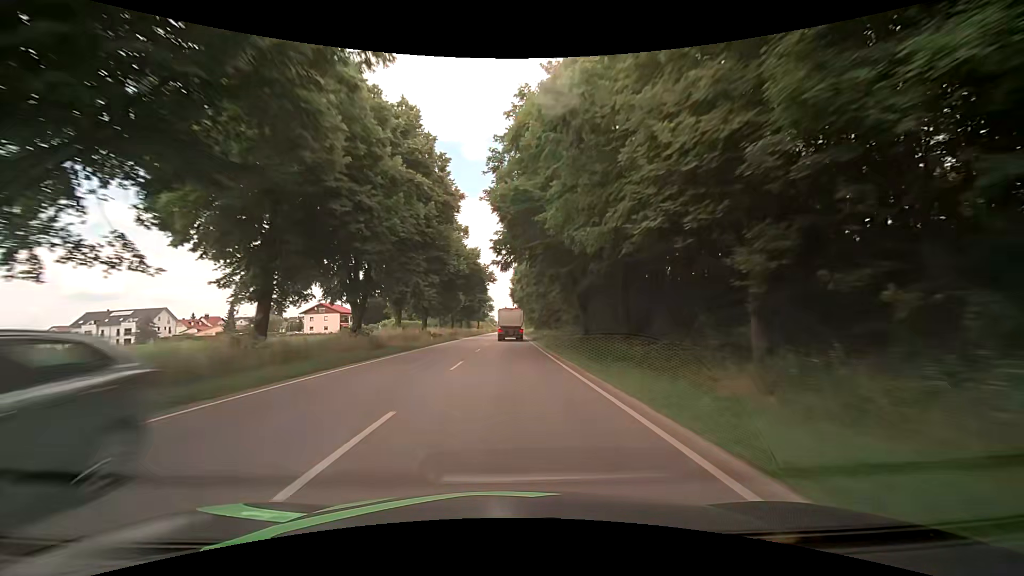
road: primary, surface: asphalt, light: Day
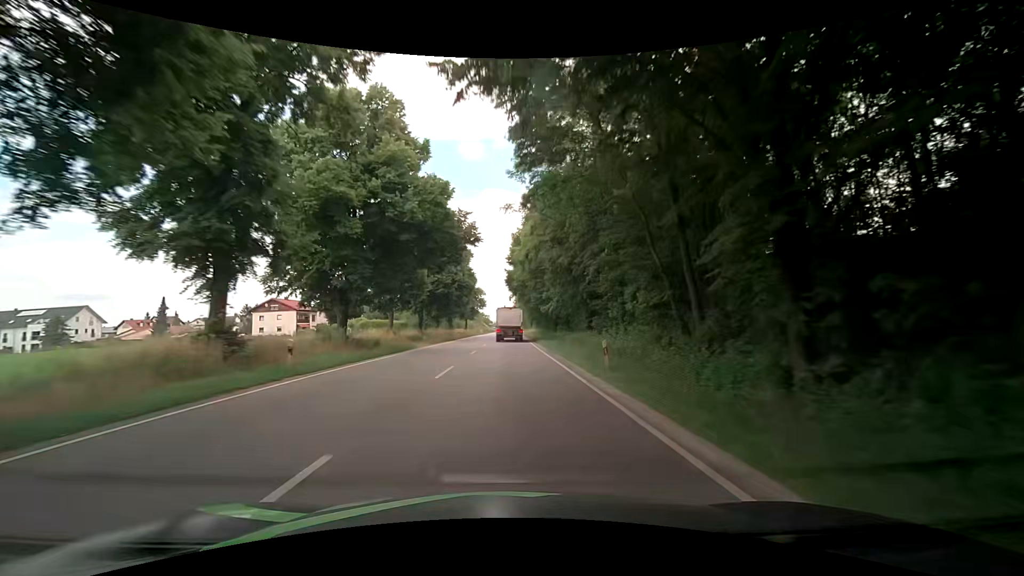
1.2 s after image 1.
(0.0, +26.5) m; 0°
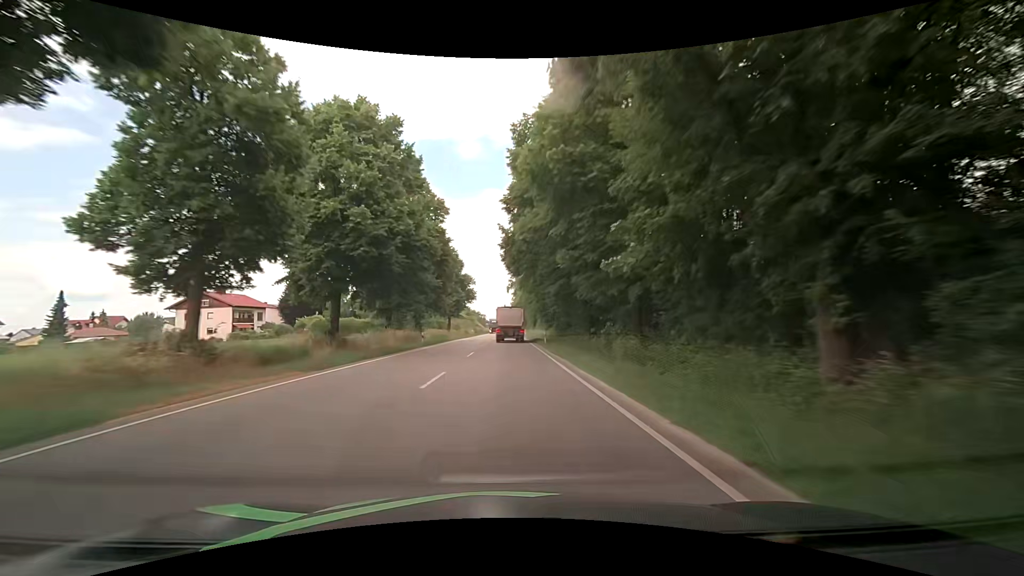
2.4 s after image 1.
(+0.1, +25.9) m; +1°
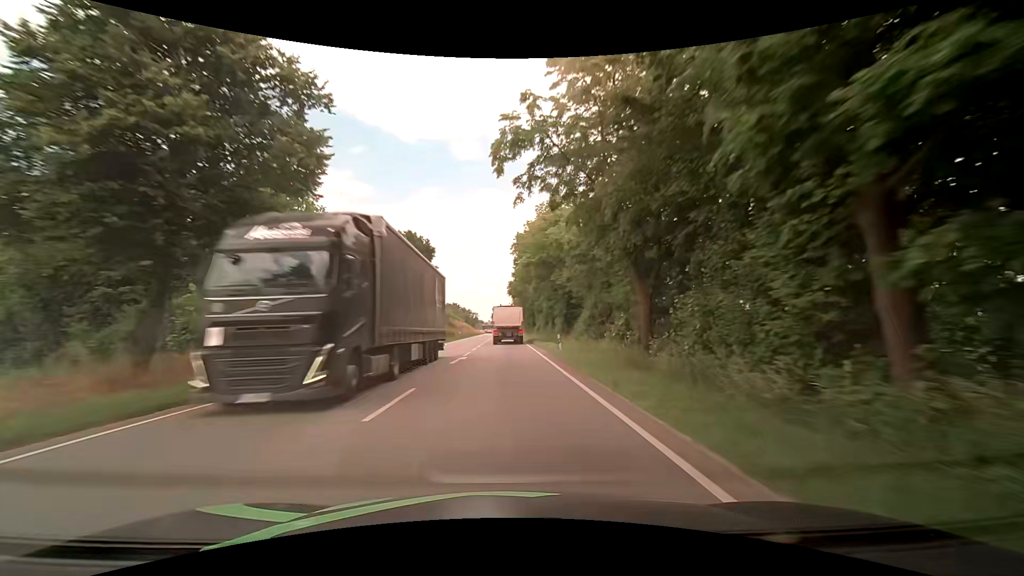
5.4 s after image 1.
(-0.2, +63.1) m; 0°
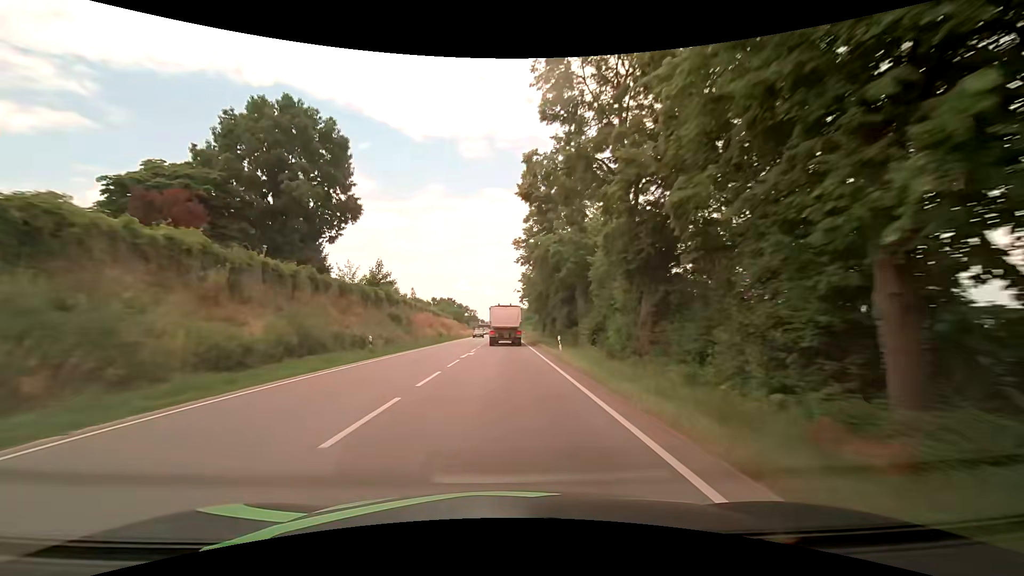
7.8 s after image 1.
(0.0, +49.1) m; 0°
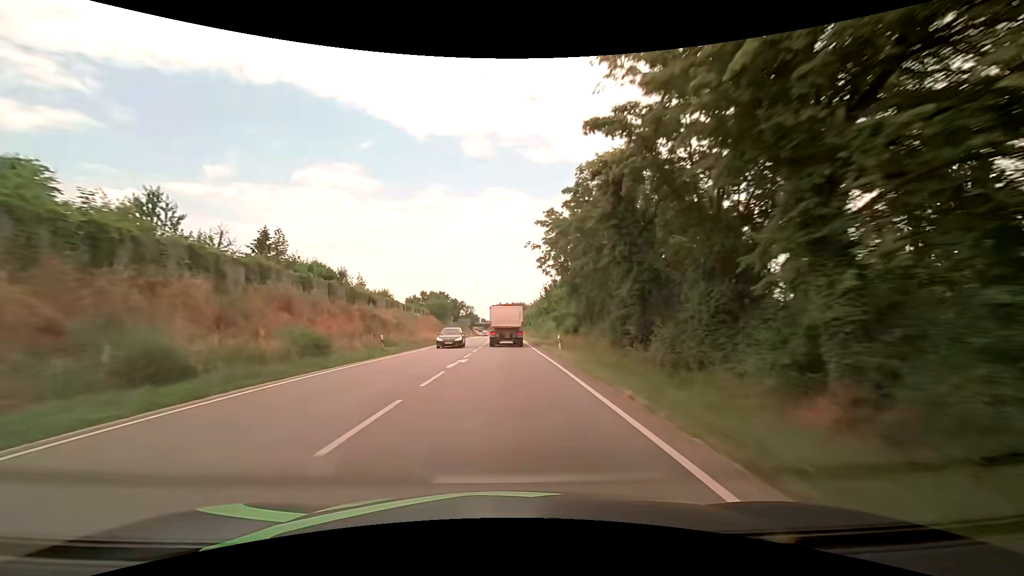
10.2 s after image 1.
(+0.2, +48.1) m; 0°
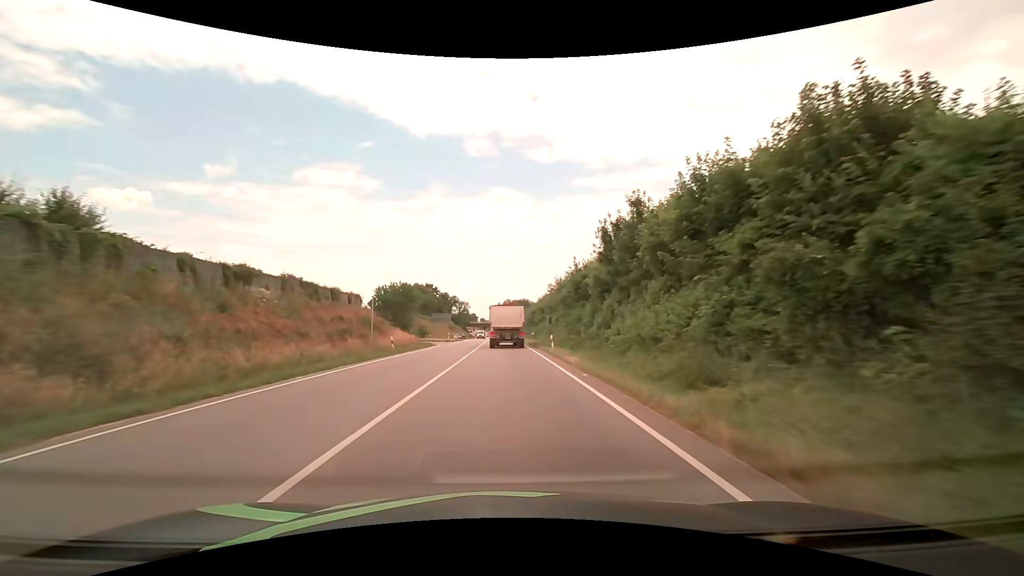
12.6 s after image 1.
(-0.2, +47.0) m; 0°
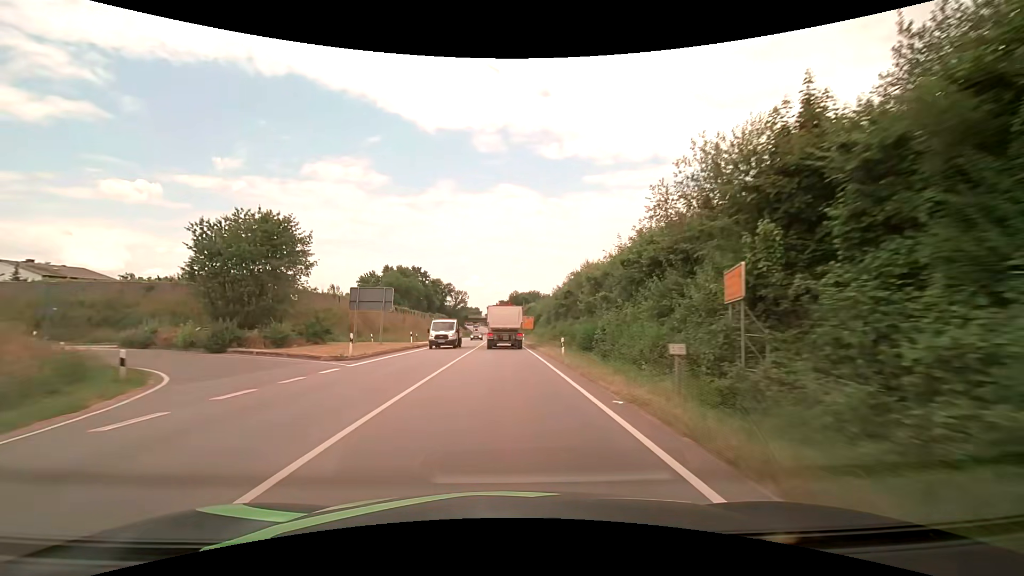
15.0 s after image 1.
(-0.4, +46.2) m; -1°
(0, +10) (0, +20) (0, +30) (0, +40) (0, +50) (0, +60) (0, +70) (-1, +80) (-1, +90) (-1, +100) m
